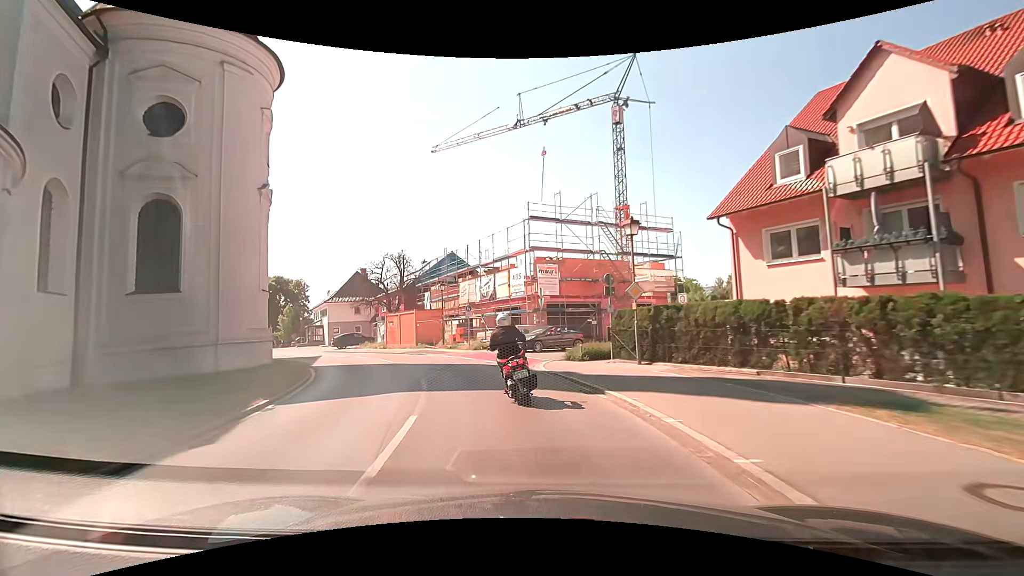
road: tertiary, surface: asphalt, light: Day
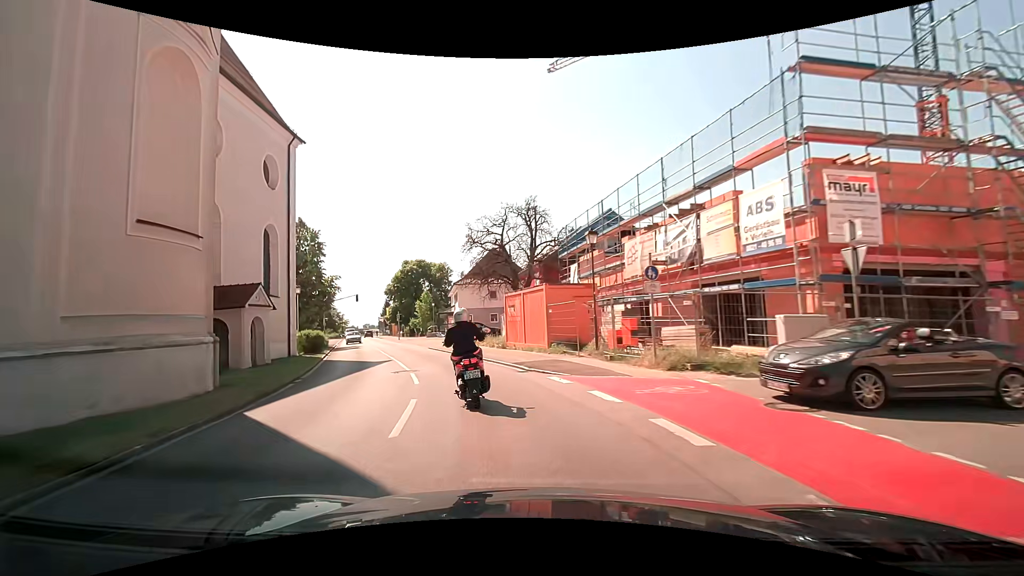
(-2.6, +17.3) m; -18°
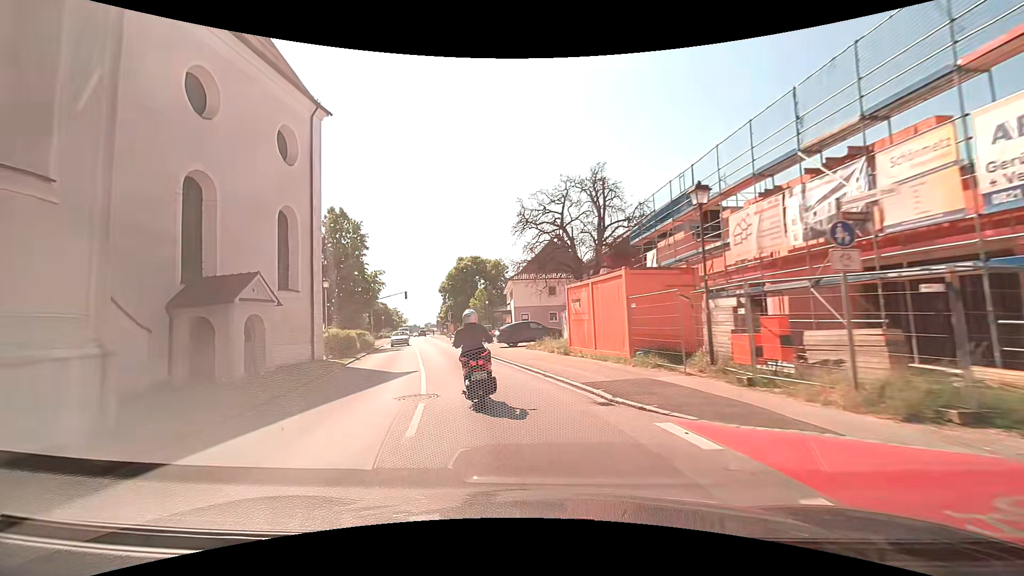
(-0.3, +5.8) m; -7°
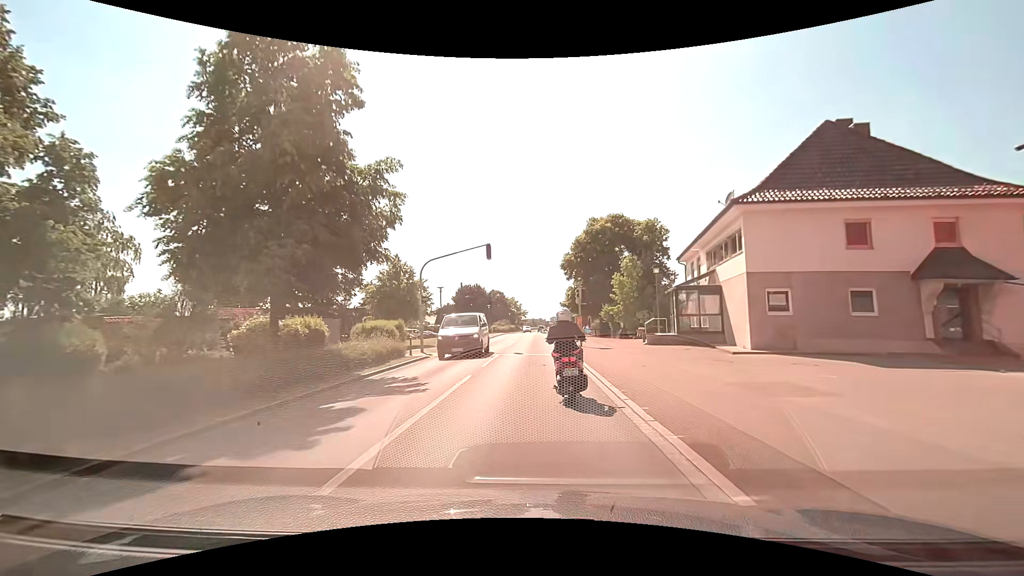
(-5.4, +31.2) m; -15°
(0, +10) (0, +20) (0, +30) (0, +40) (0, +50) (0, +60) (0, +70) (0, +80) (+1, +90) (+1, +100) m
